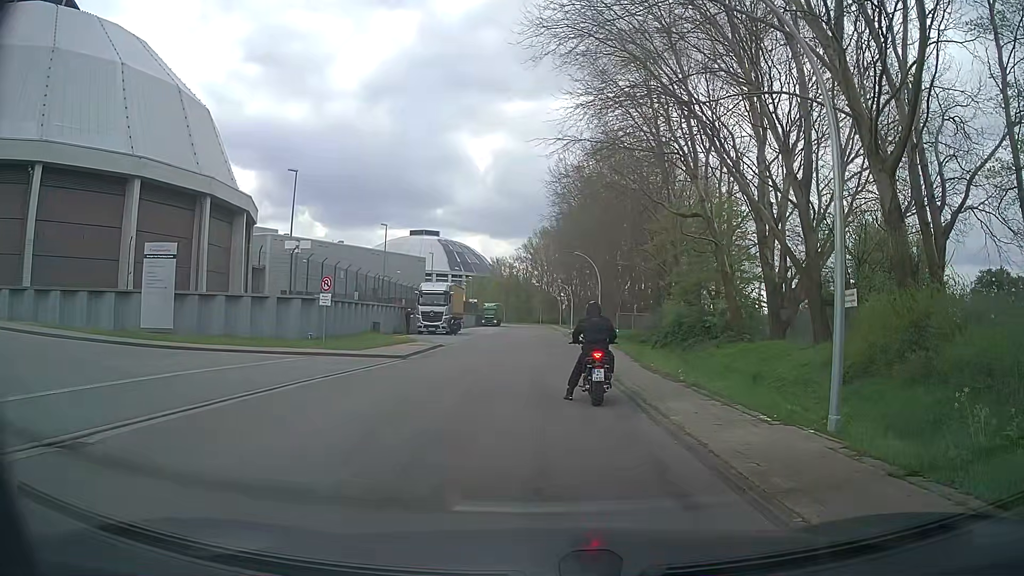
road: residential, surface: asphalt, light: Day
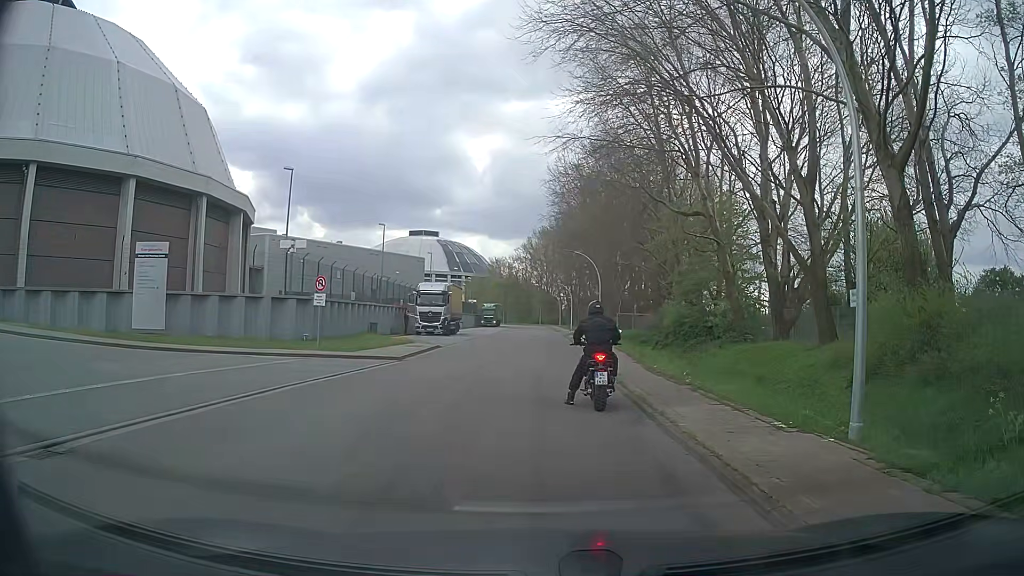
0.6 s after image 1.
(0.0, +0.6) m; 0°
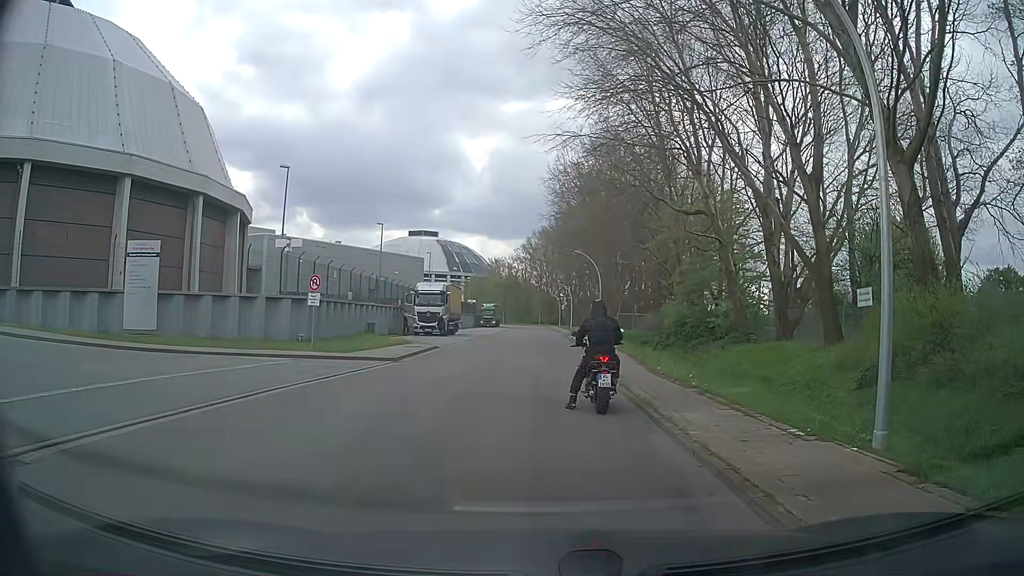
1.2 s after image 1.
(0.0, +0.6) m; 0°
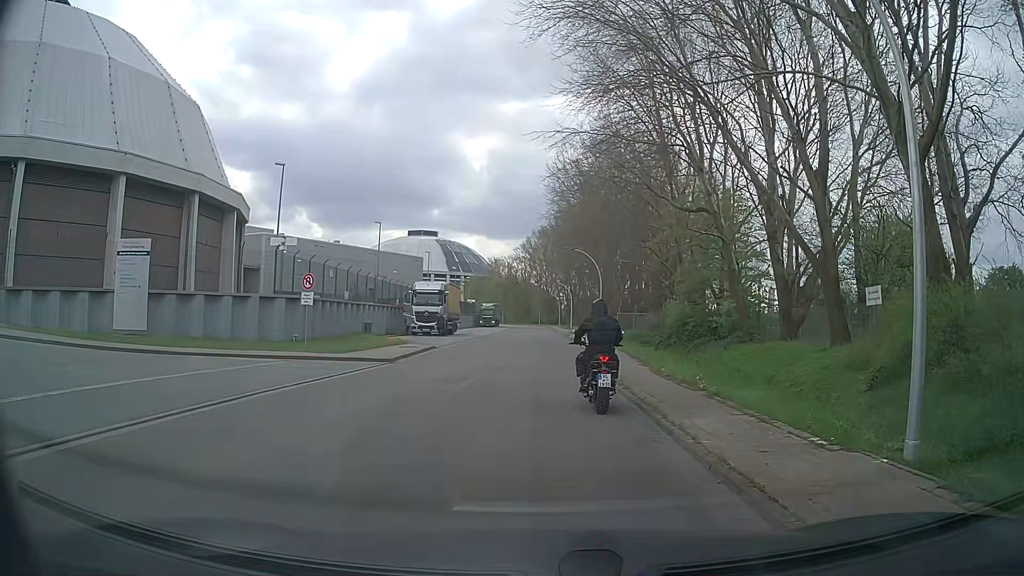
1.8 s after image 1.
(0.0, +0.7) m; 0°
